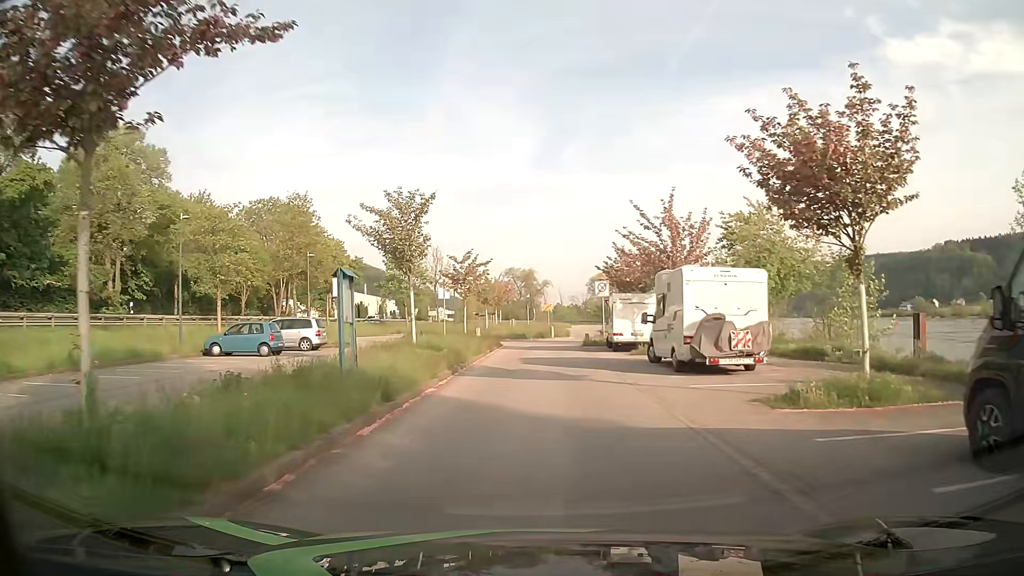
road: residential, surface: asphalt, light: Day
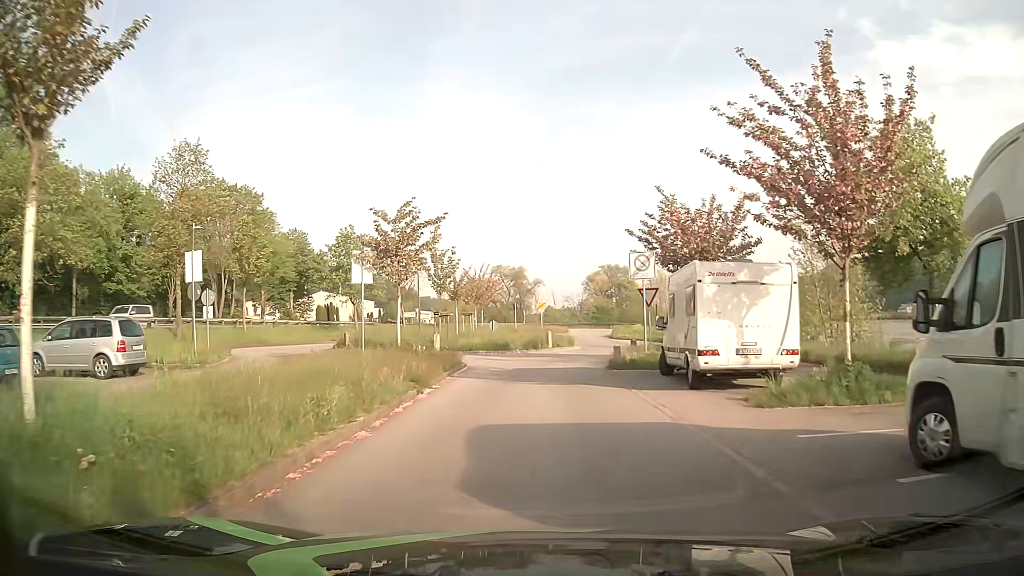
(+0.1, +16.0) m; +1°
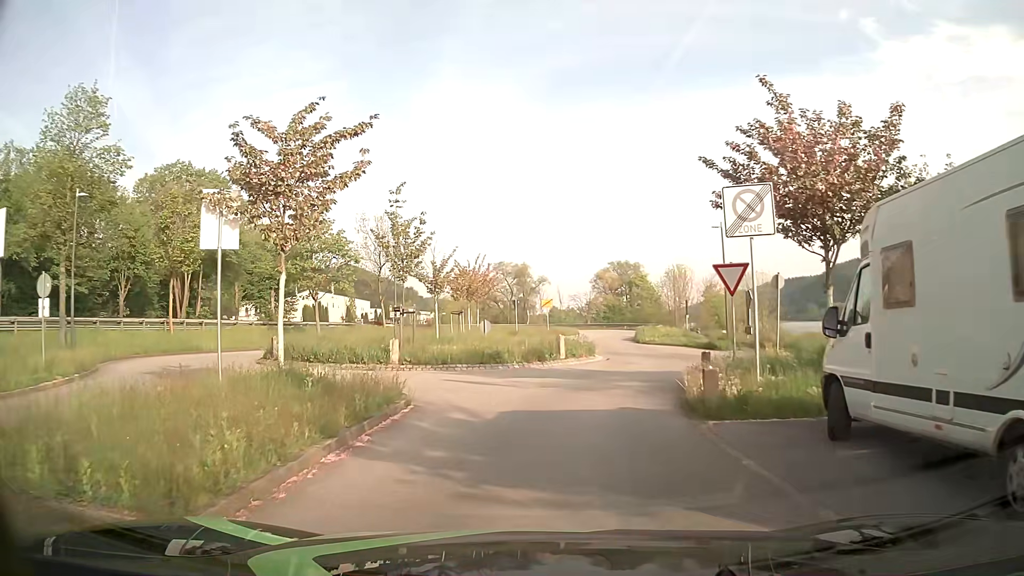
(0.0, +10.1) m; 0°
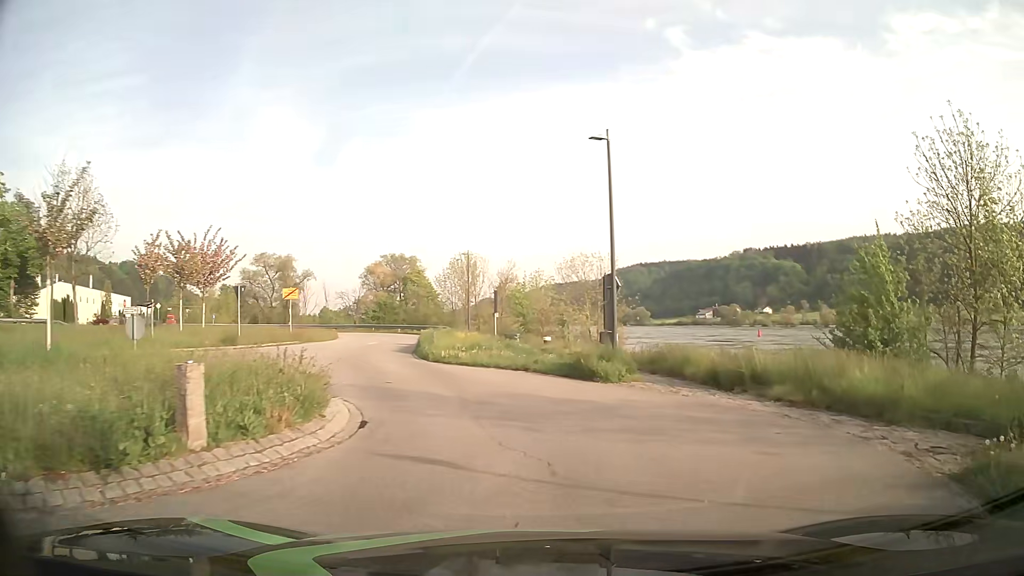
(+1.2, +16.6) m; +19°
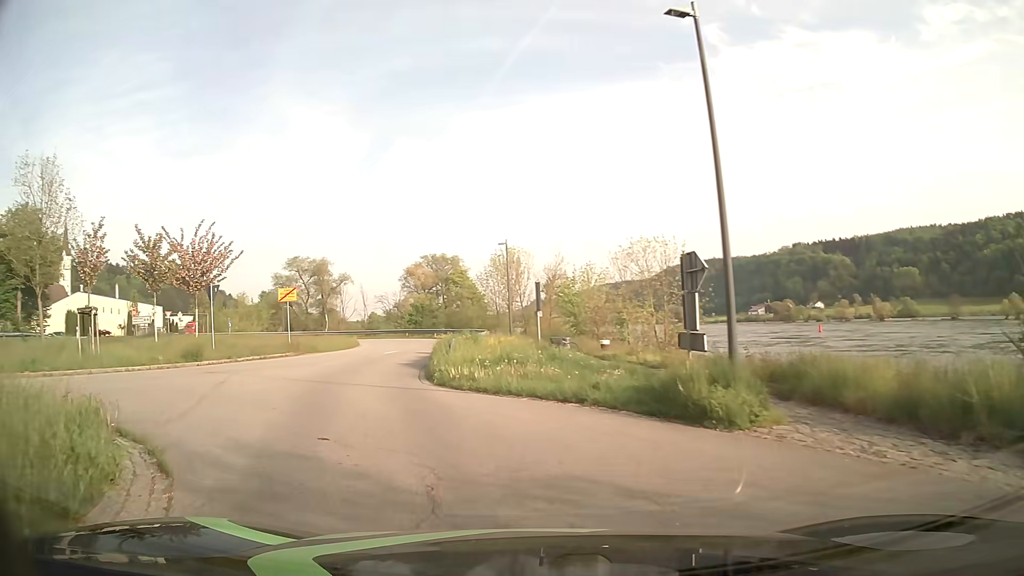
(+0.1, +7.0) m; -3°
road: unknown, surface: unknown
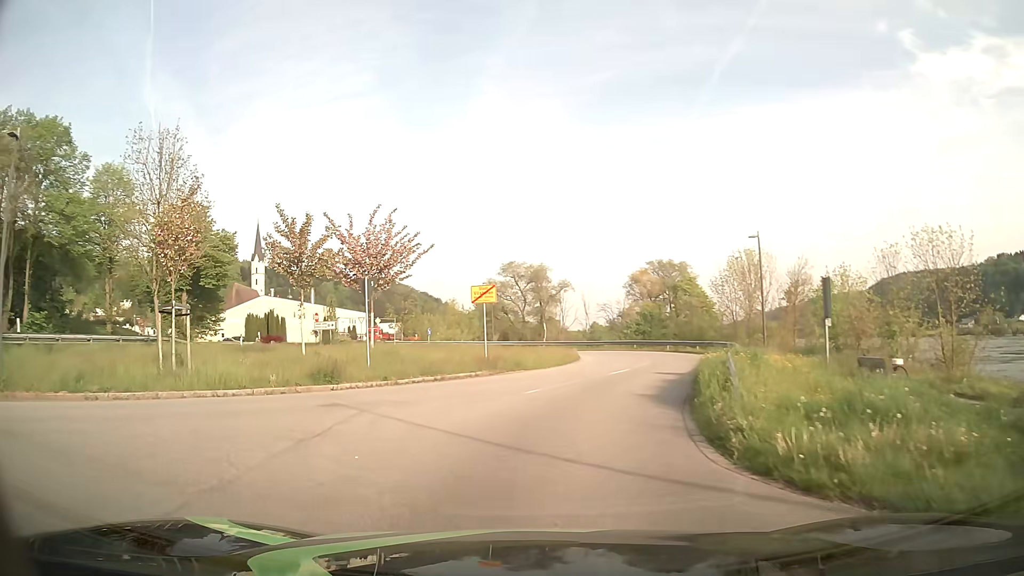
(-1.3, +7.2) m; -19°
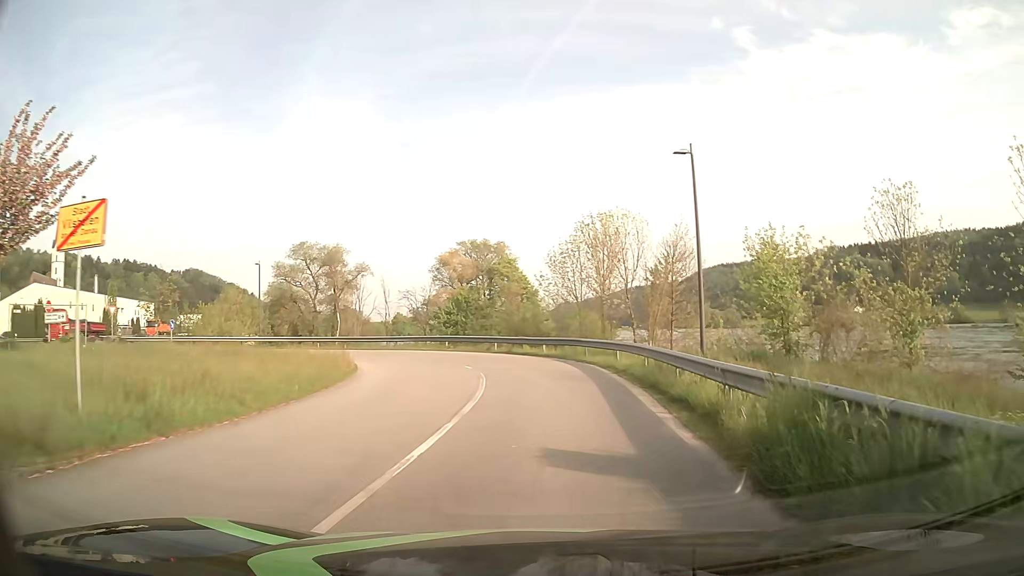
(+1.1, +15.3) m; +16°
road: unclassified
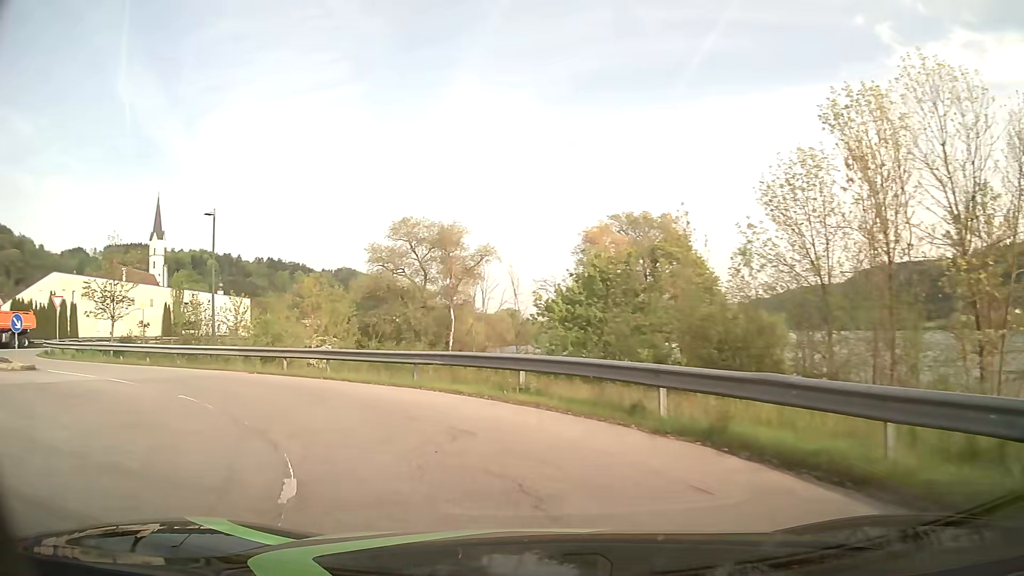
(-0.8, +23.5) m; -15°
